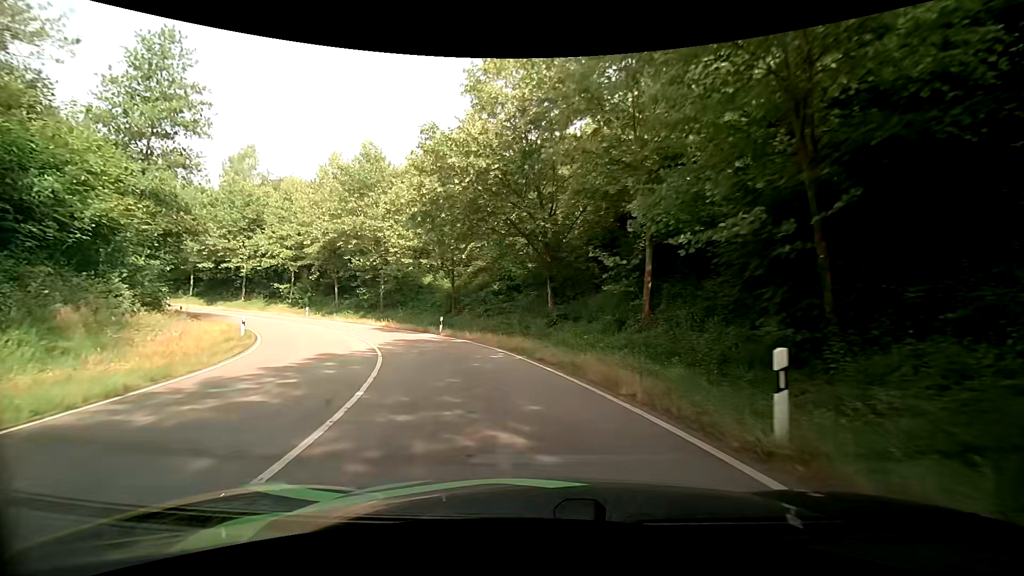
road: primary_link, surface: asphalt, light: Day
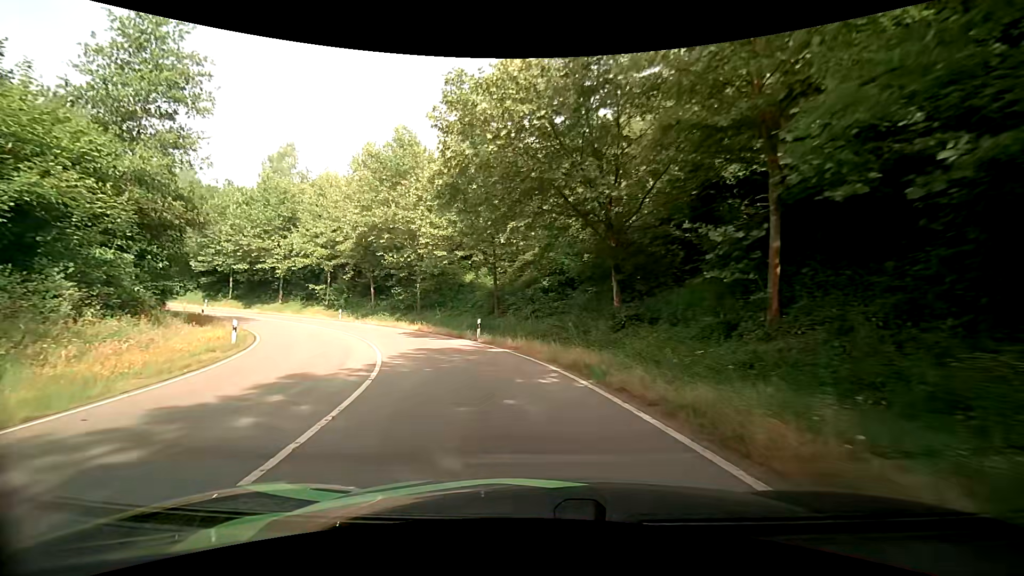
(-0.3, +5.7) m; -6°
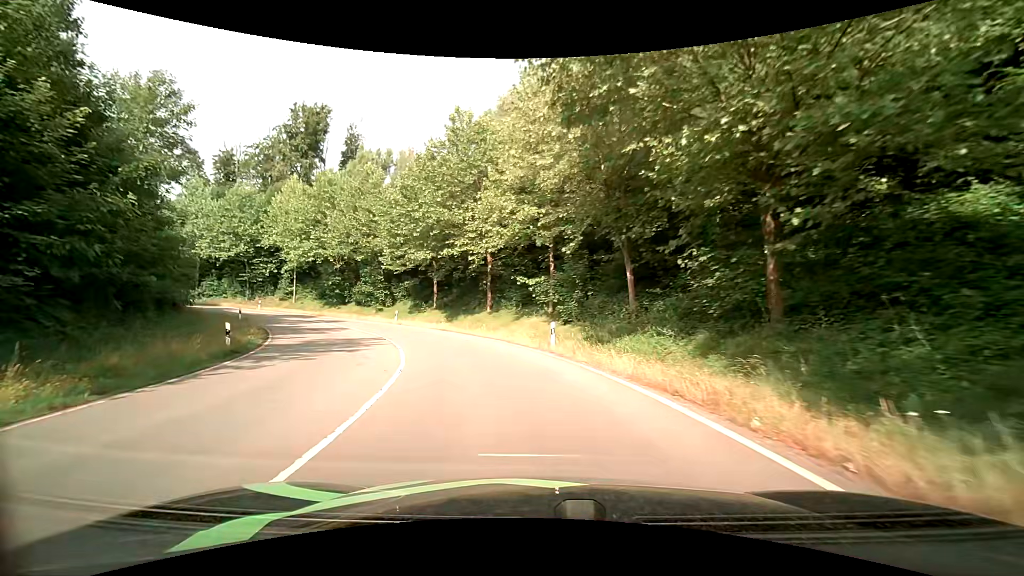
(-8.0, +28.2) m; -31°
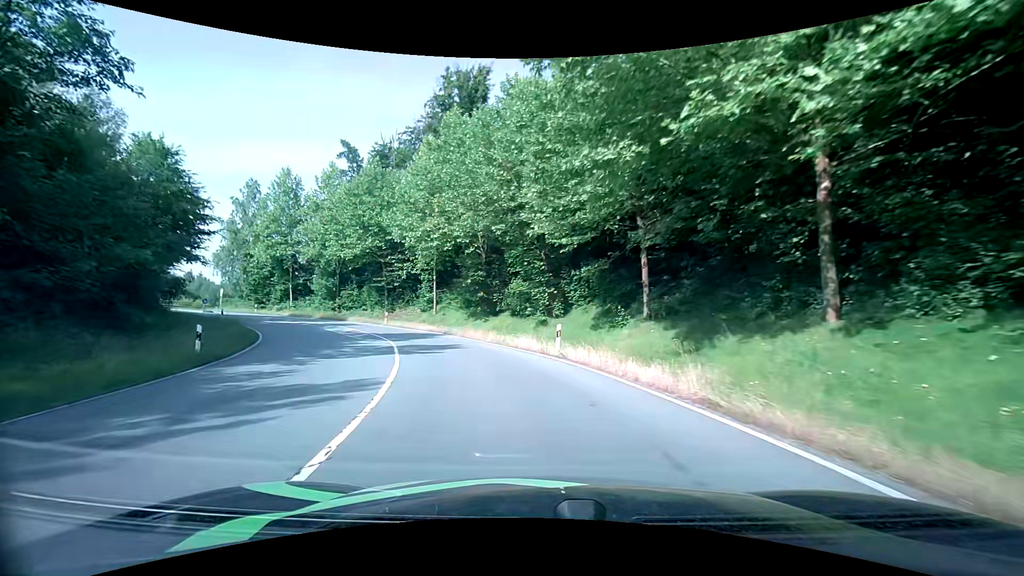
(-5.0, +23.2) m; -23°
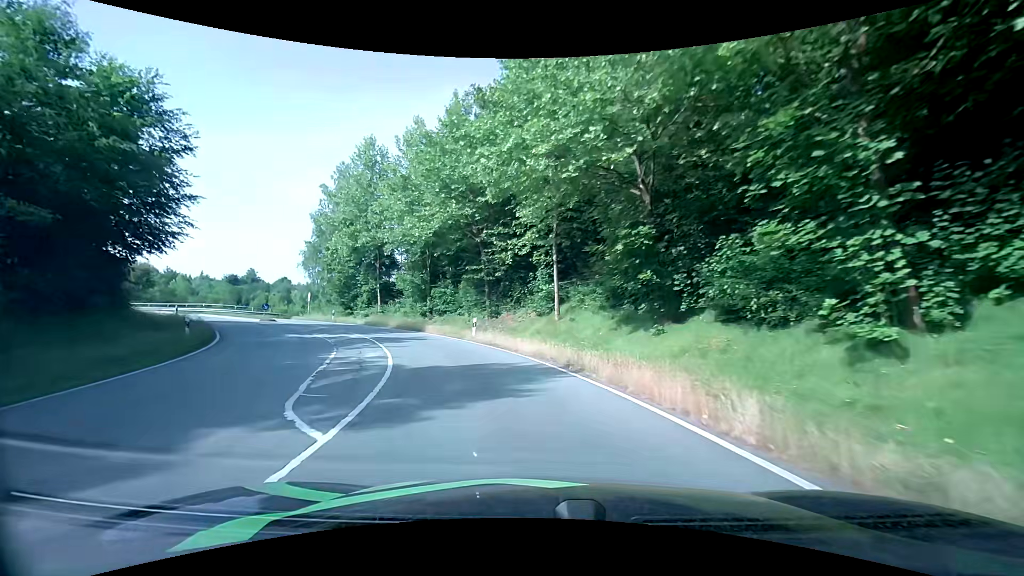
(-2.6, +17.7) m; -16°
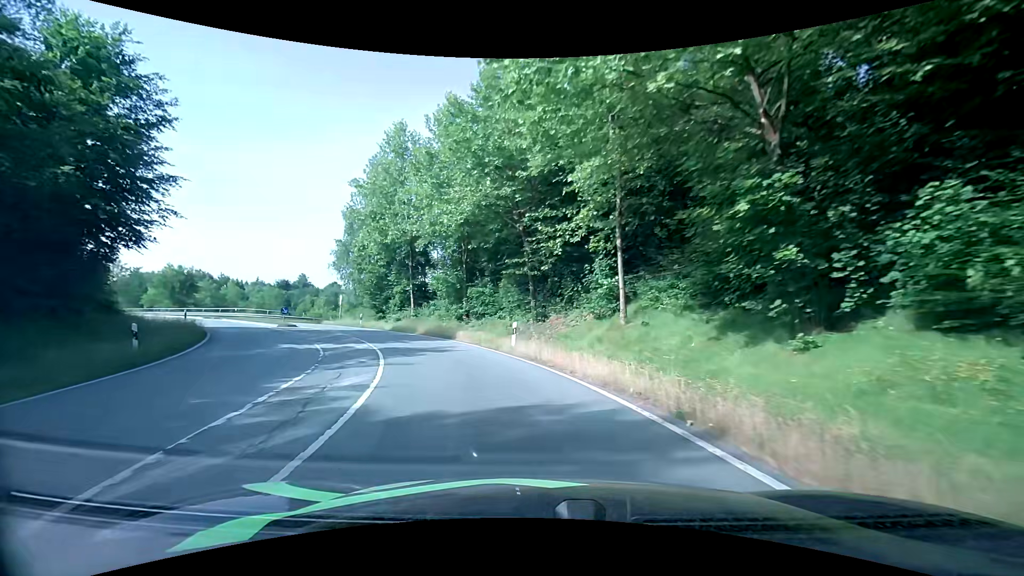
(-0.3, +5.7) m; -6°
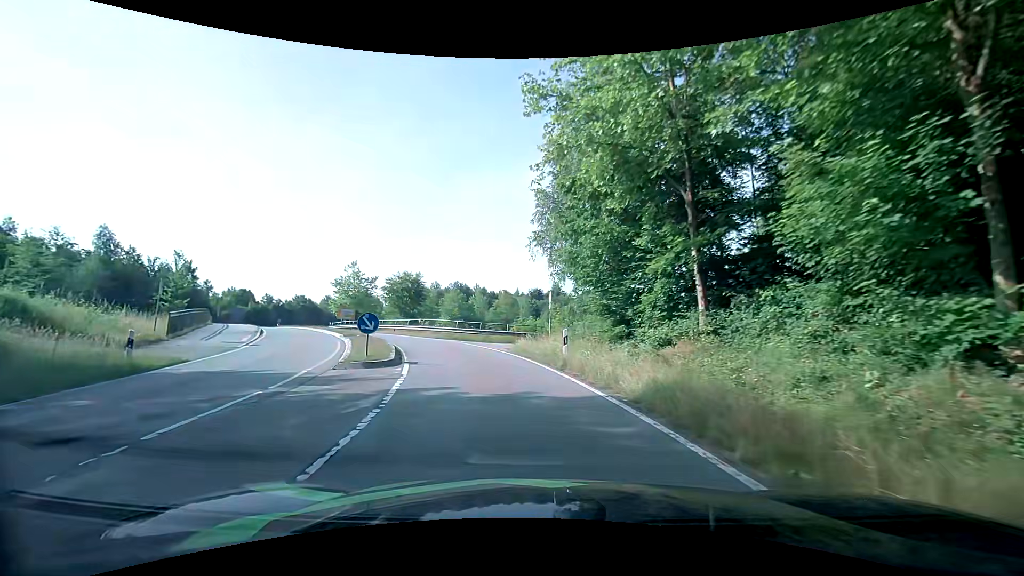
(-6.3, +24.7) m; -30°
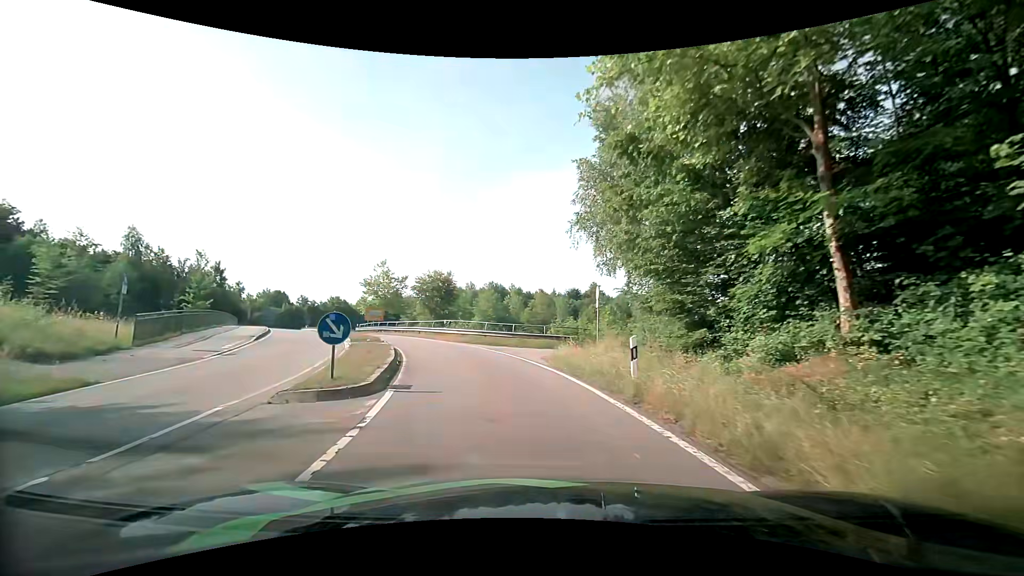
(-0.2, +4.9) m; -4°
